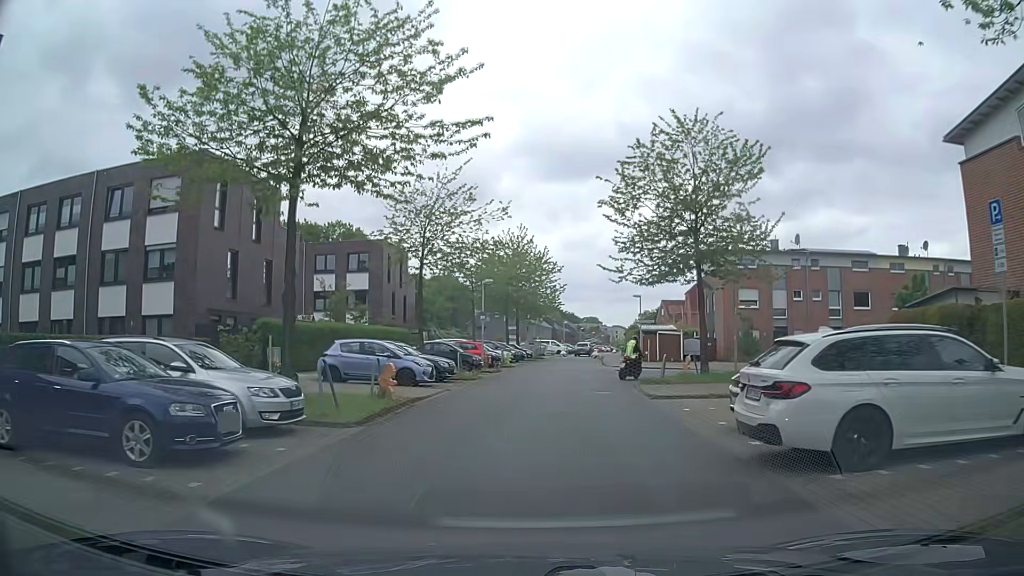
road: residential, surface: asphalt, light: Day
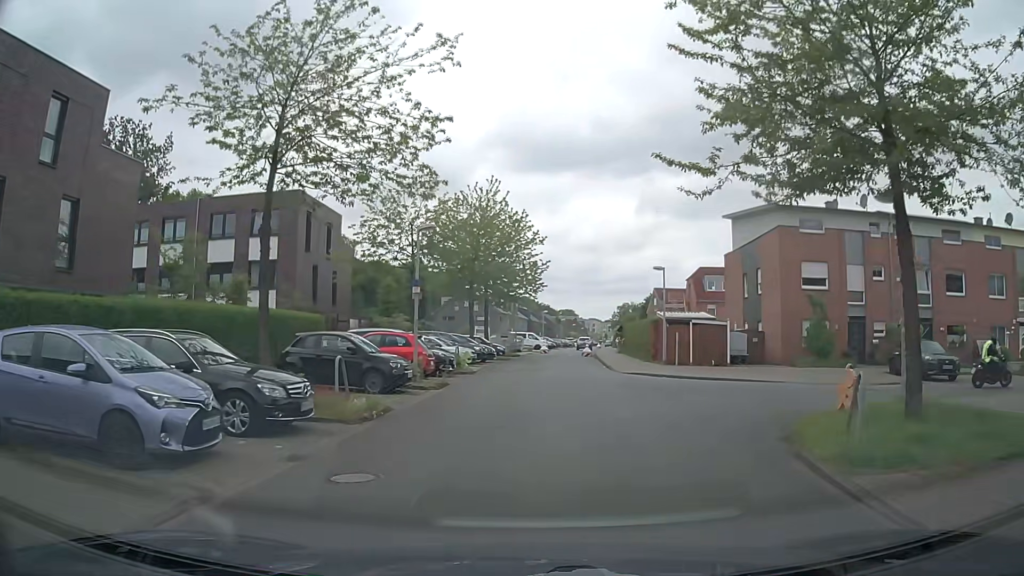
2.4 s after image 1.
(0.0, +15.1) m; 0°
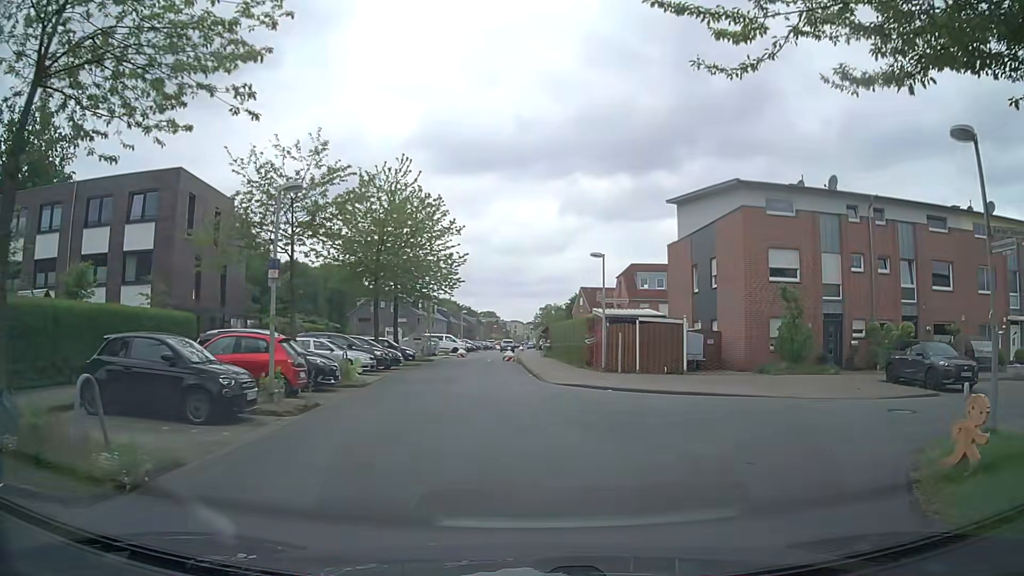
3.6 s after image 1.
(+0.4, +5.8) m; +8°
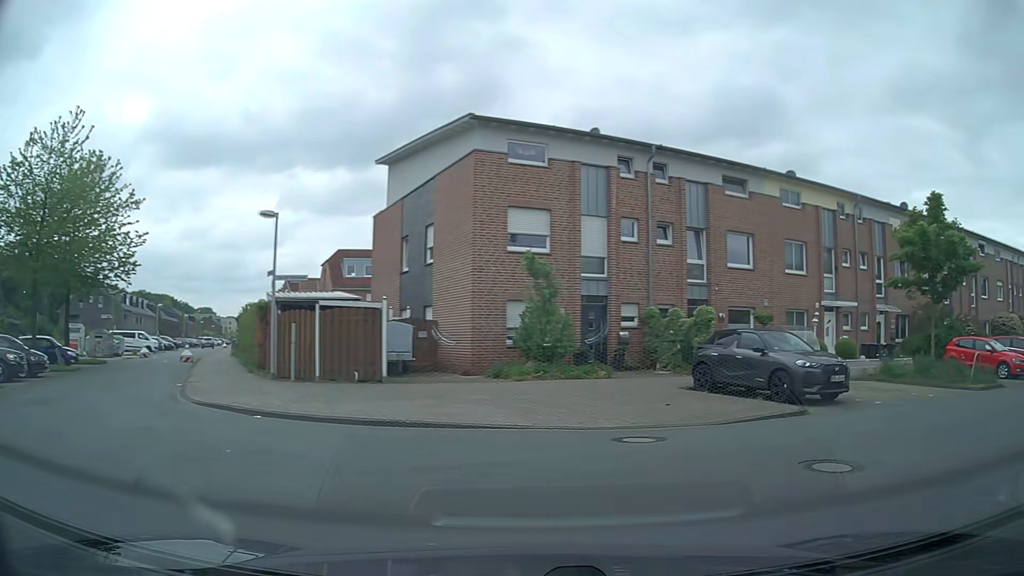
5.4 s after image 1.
(+1.2, +7.7) m; +22°
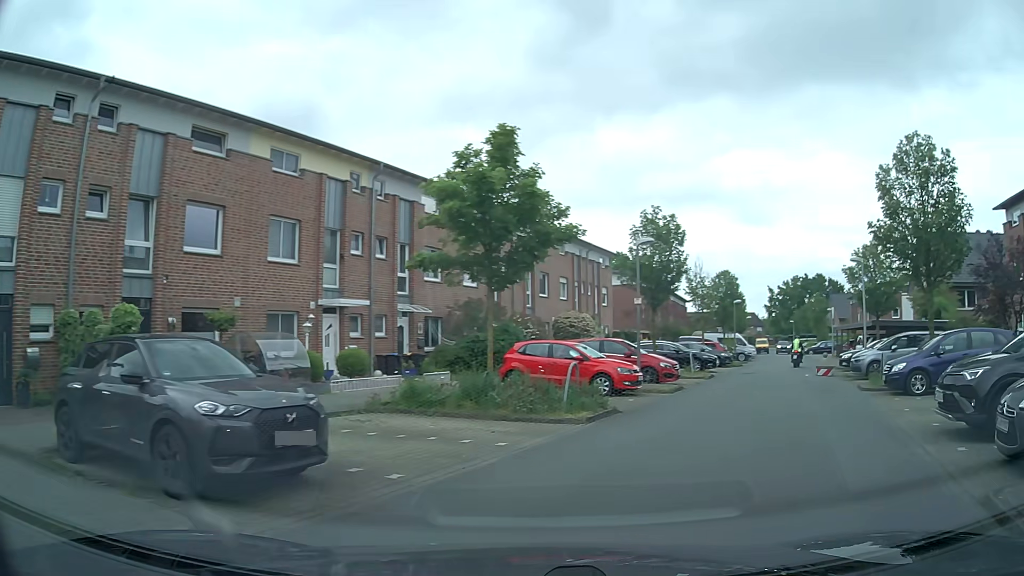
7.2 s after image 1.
(+3.0, +7.3) m; +41°
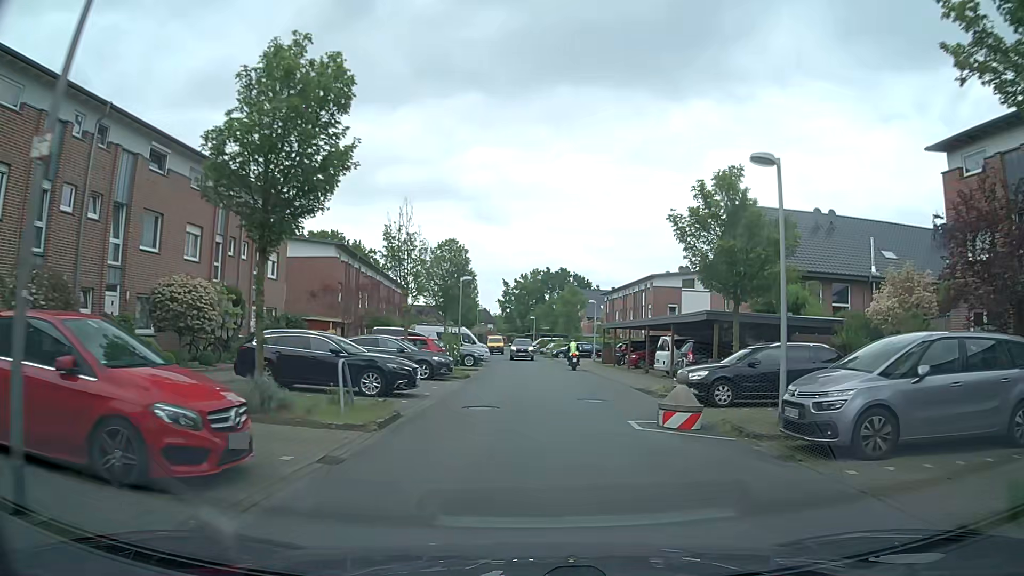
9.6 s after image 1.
(+5.0, +16.3) m; +25°
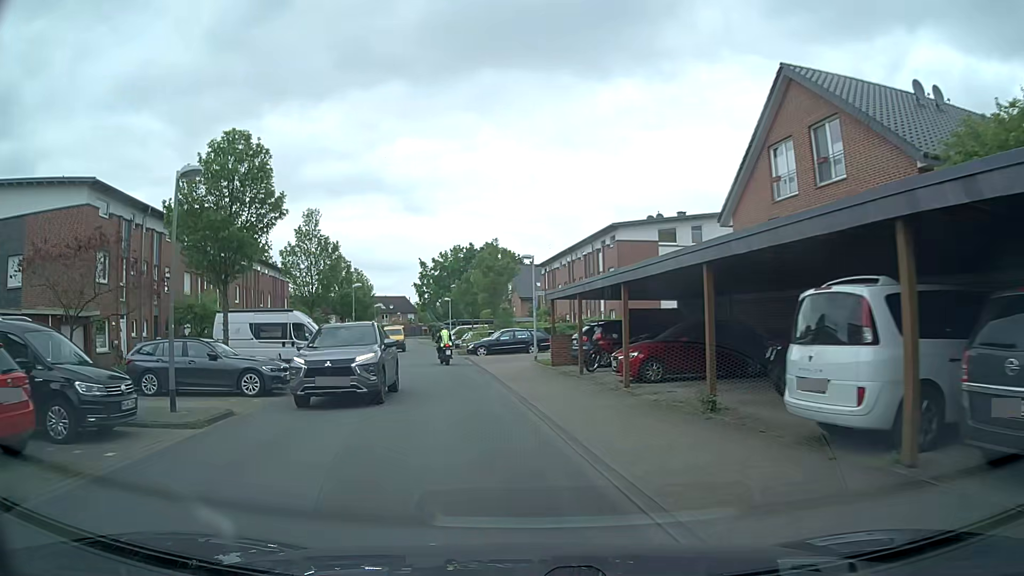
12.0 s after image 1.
(+1.4, +22.2) m; +6°
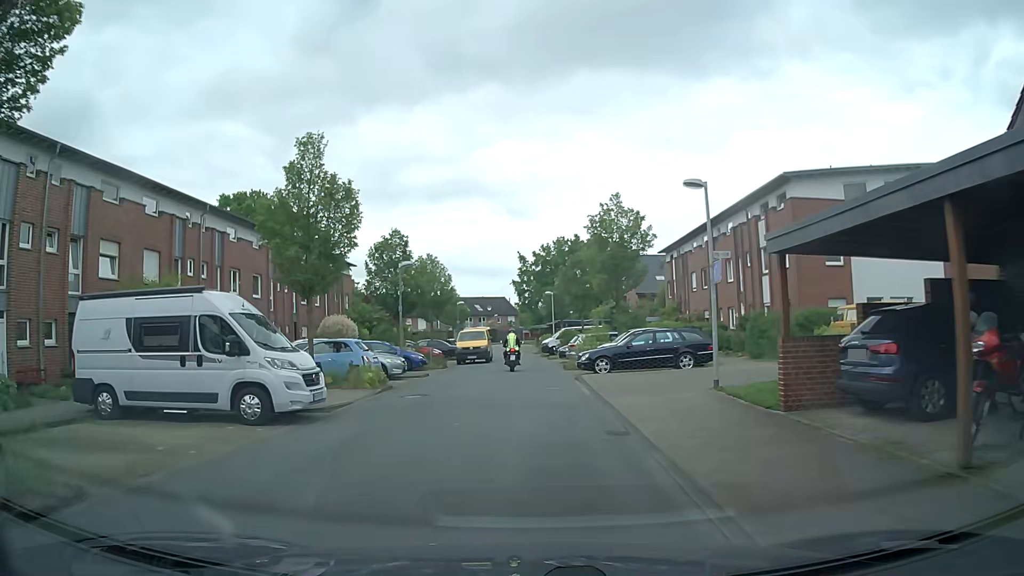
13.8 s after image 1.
(-1.5, +14.9) m; -10°
(0, +10) (0, +20) (0, +30) (0, +40) (-1, +50) (-1, +60) (-2, +70) (-2, +80) (-3, +90) (-3, +100) m
